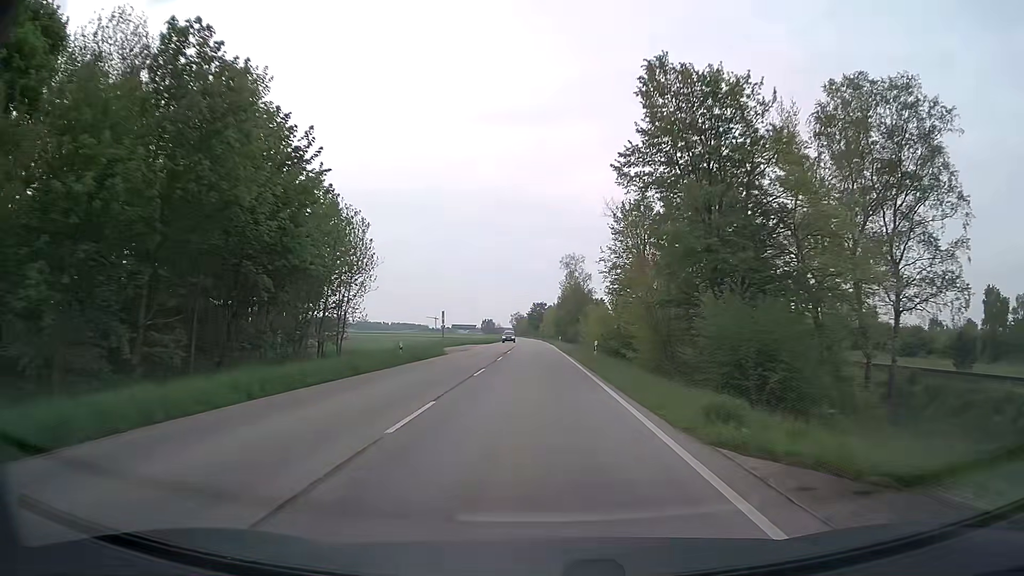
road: secondary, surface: asphalt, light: Day
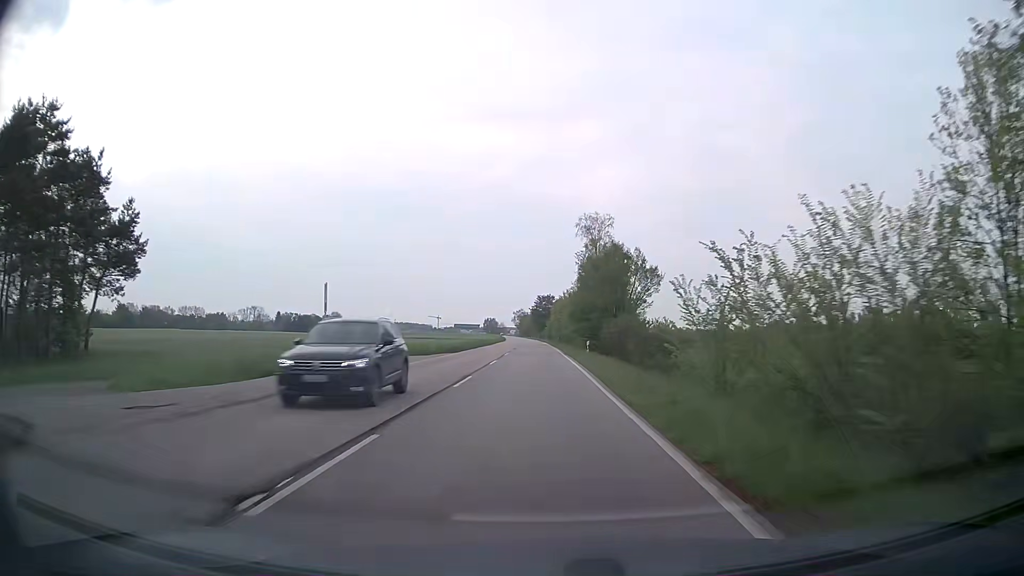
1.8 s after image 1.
(-0.2, +40.3) m; -1°
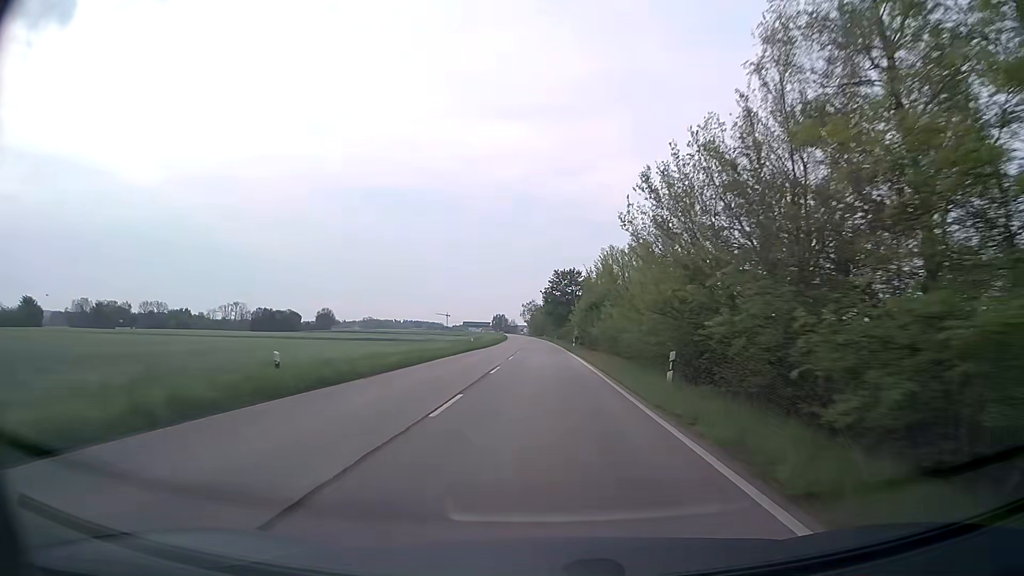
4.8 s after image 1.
(-0.7, +65.9) m; -1°
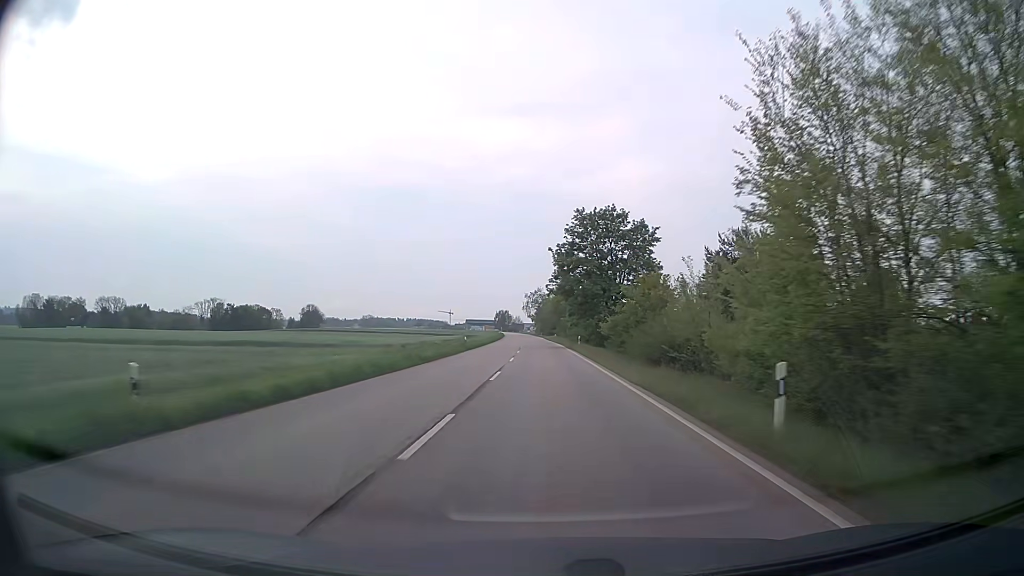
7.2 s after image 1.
(-0.3, +51.7) m; -1°
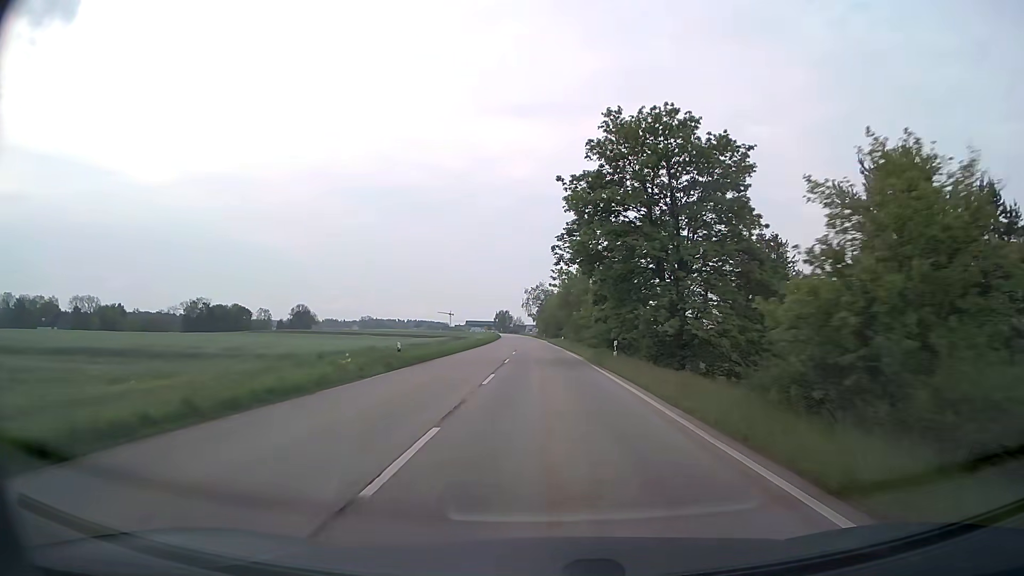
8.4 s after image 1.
(0.0, +25.6) m; 0°
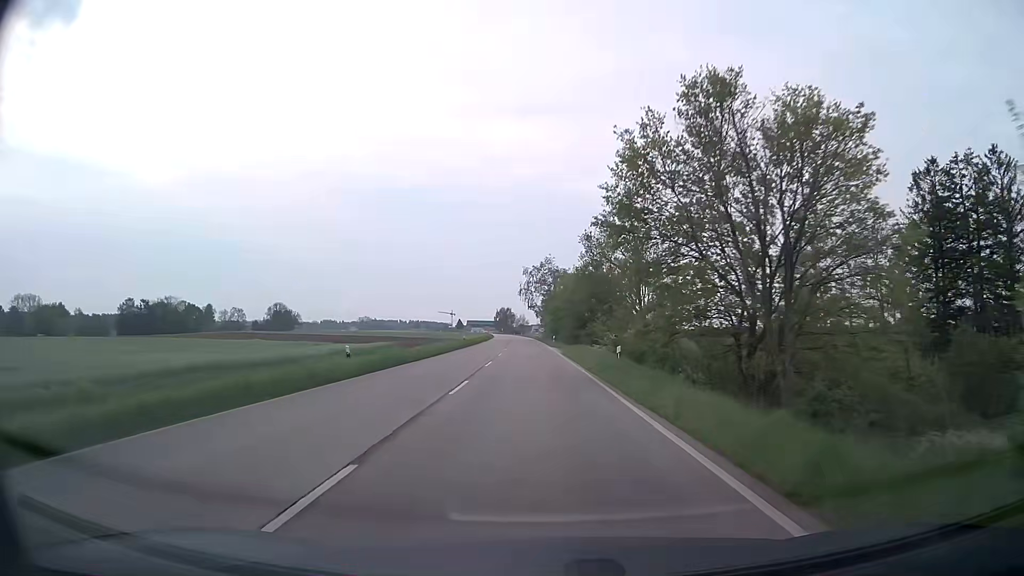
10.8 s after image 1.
(-0.2, +50.6) m; -1°
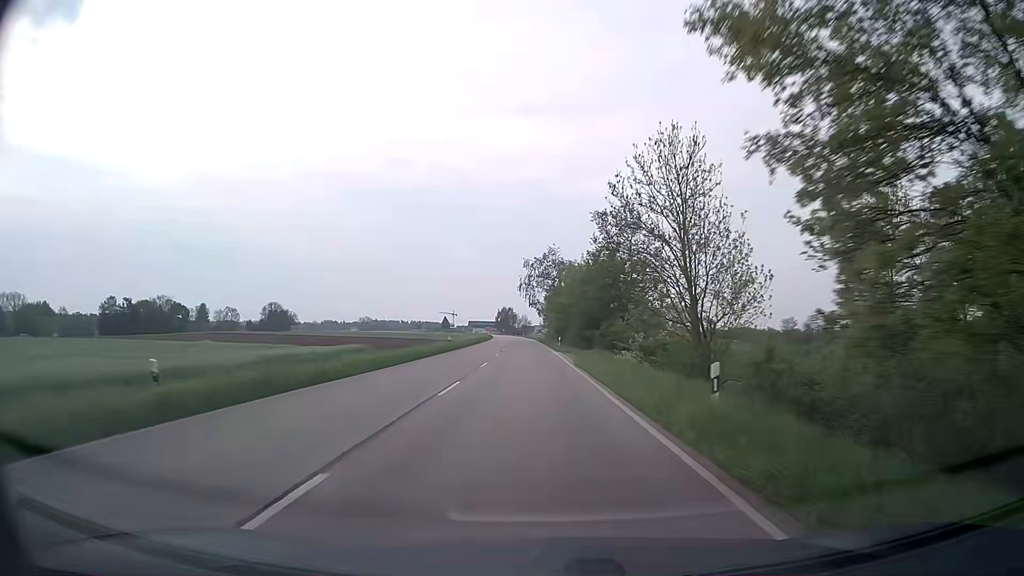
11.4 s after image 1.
(0.0, +12.5) m; 0°
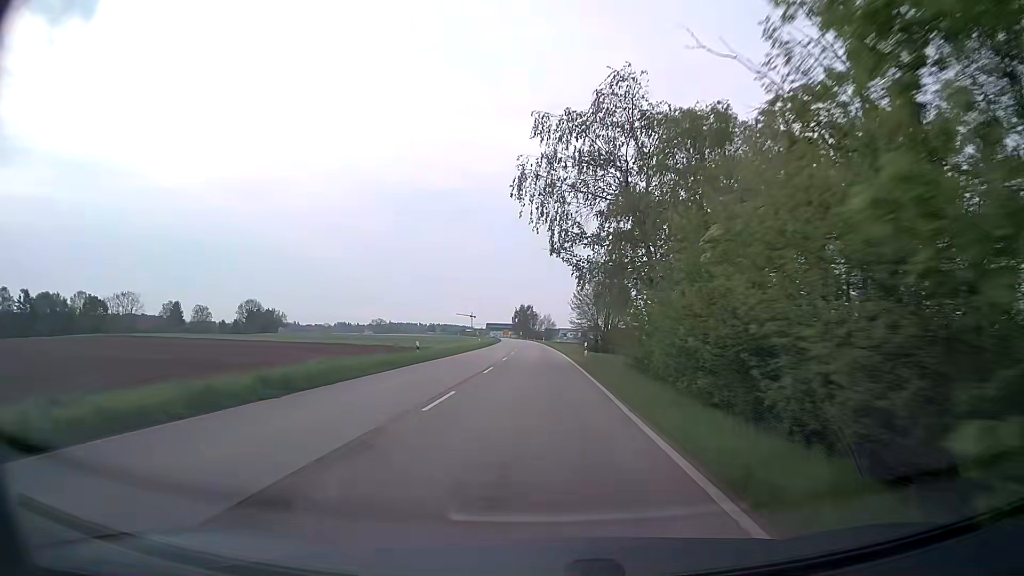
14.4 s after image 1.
(-1.5, +62.5) m; -2°
(0, +10) (0, +20) (0, +30) (0, +40) (0, +50) (0, +60) (-1, +70) (-1, +80) (-1, +90) (-2, +100) m
